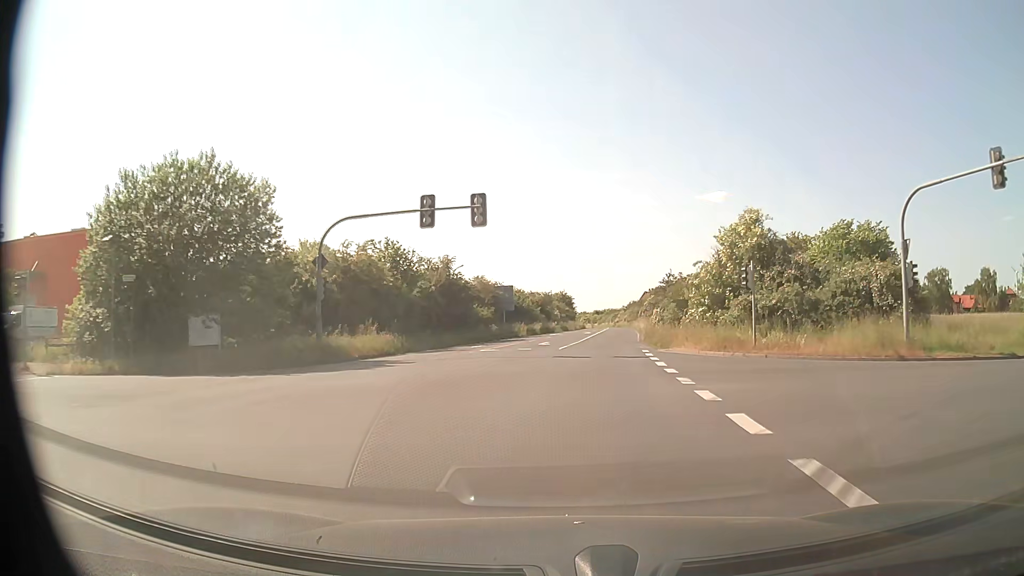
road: tertiary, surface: asphalt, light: Day
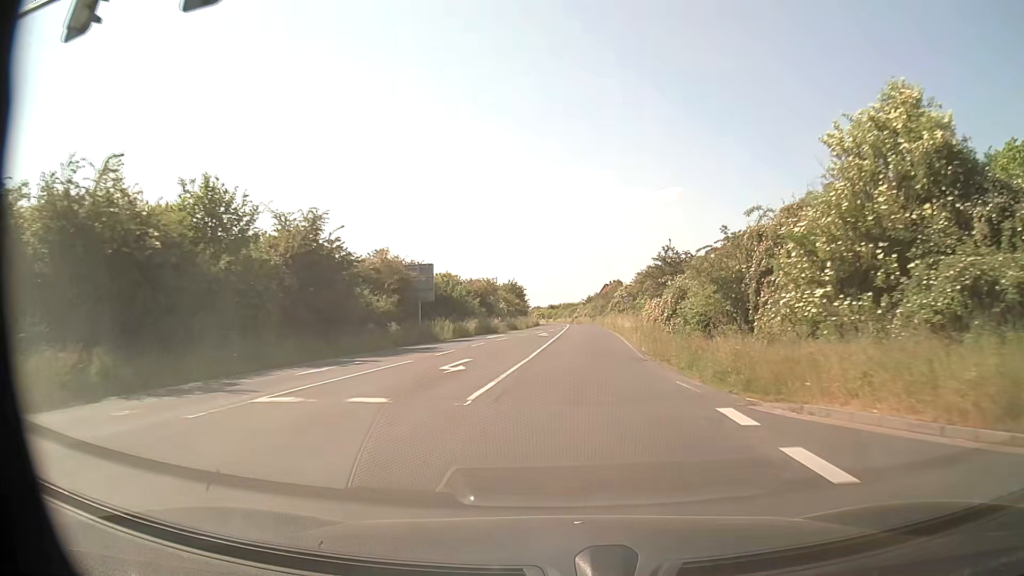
(+0.7, +20.3) m; +4°
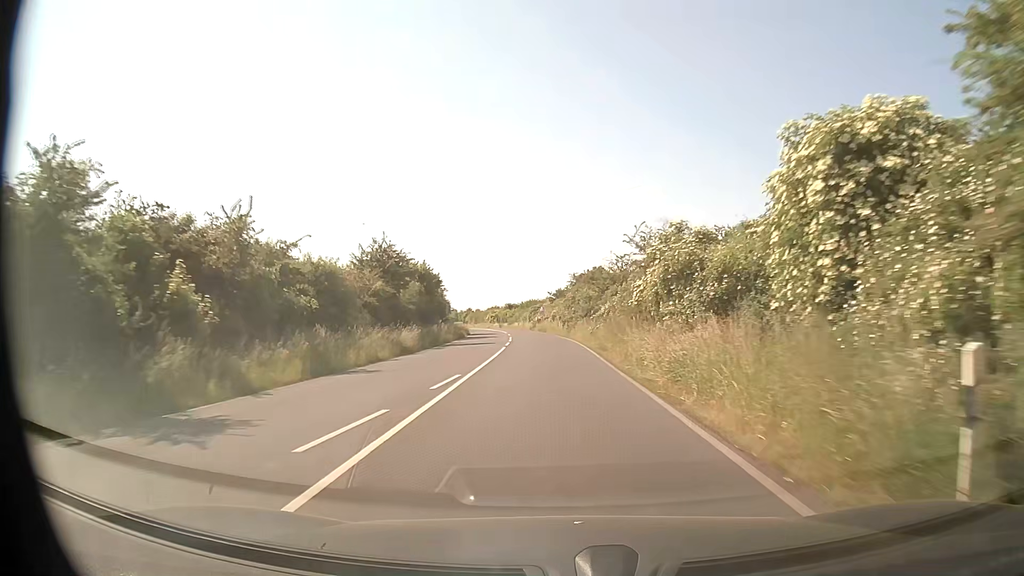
(+2.4, +53.1) m; +3°
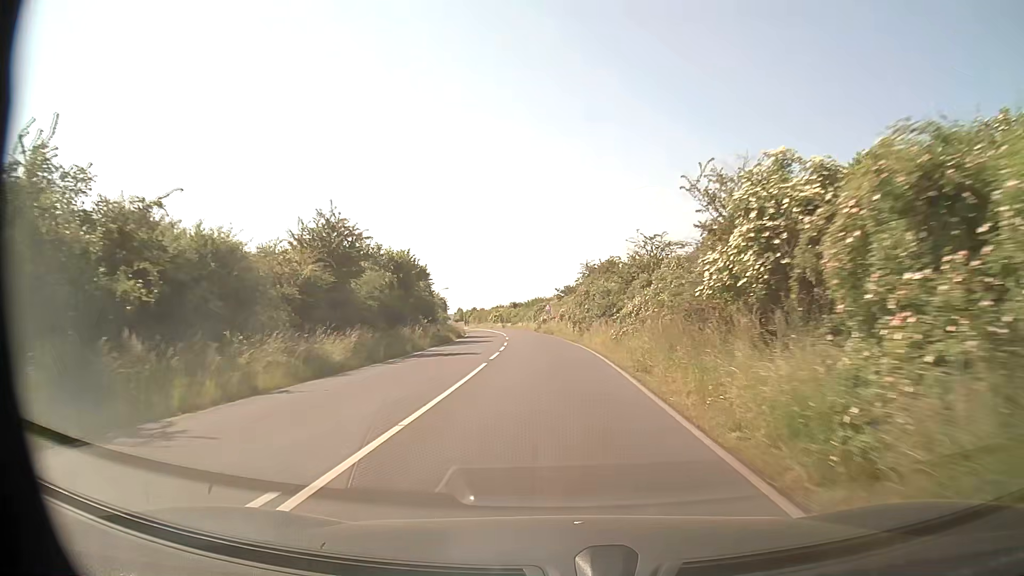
(0.0, +10.7) m; -1°
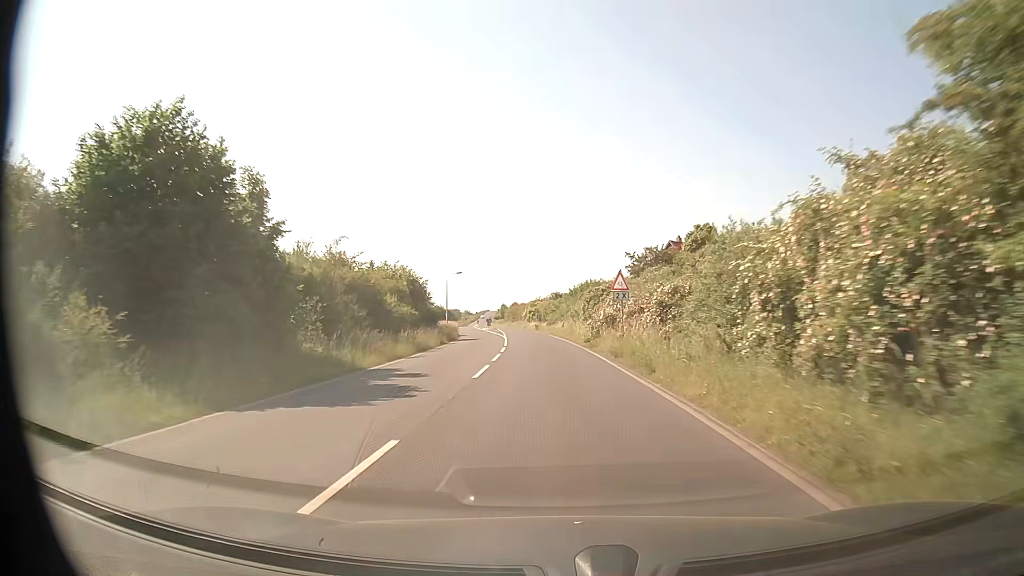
(-1.4, +42.6) m; -4°
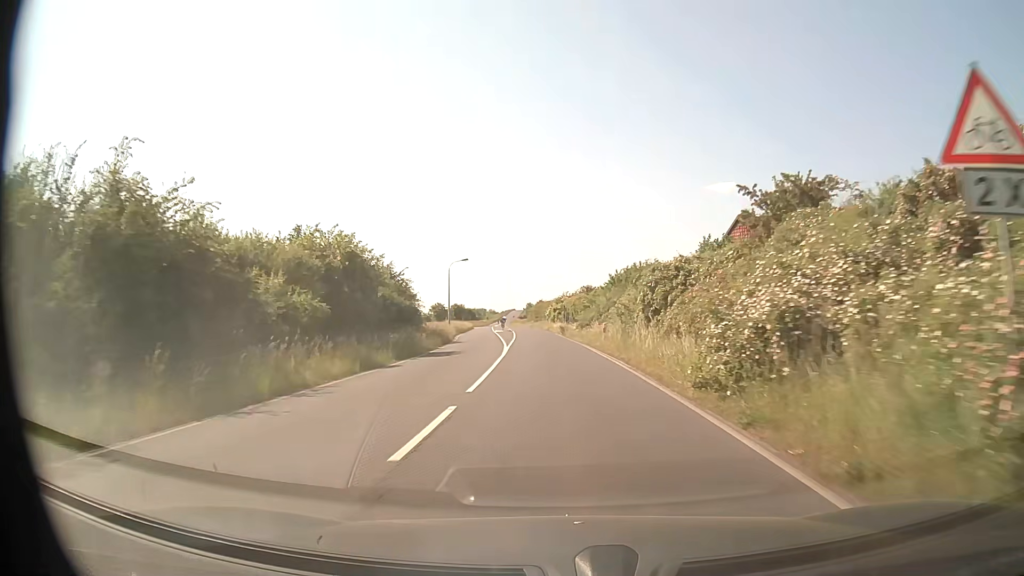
(-0.5, +21.2) m; -3°
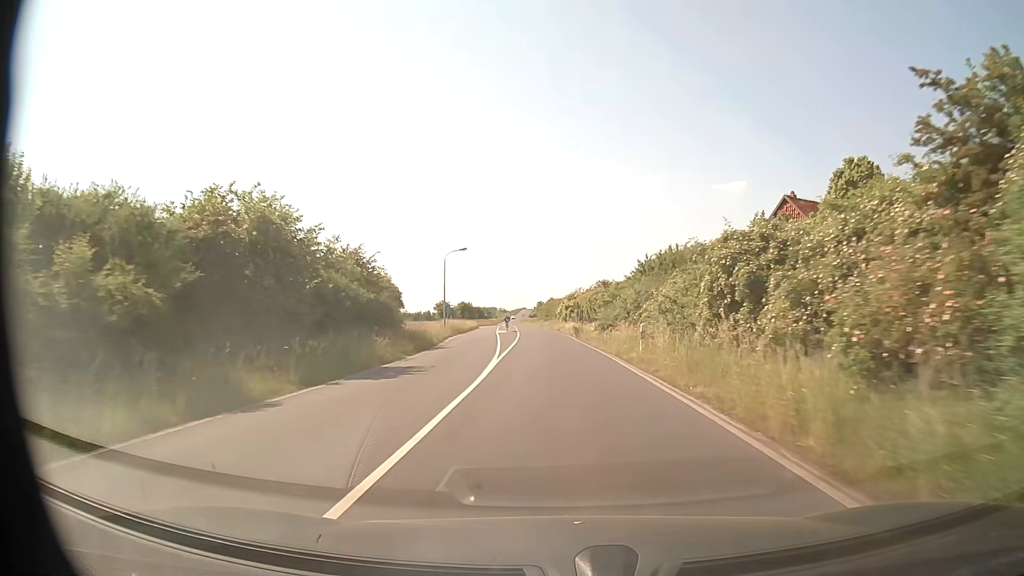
(-0.1, +10.6) m; -1°
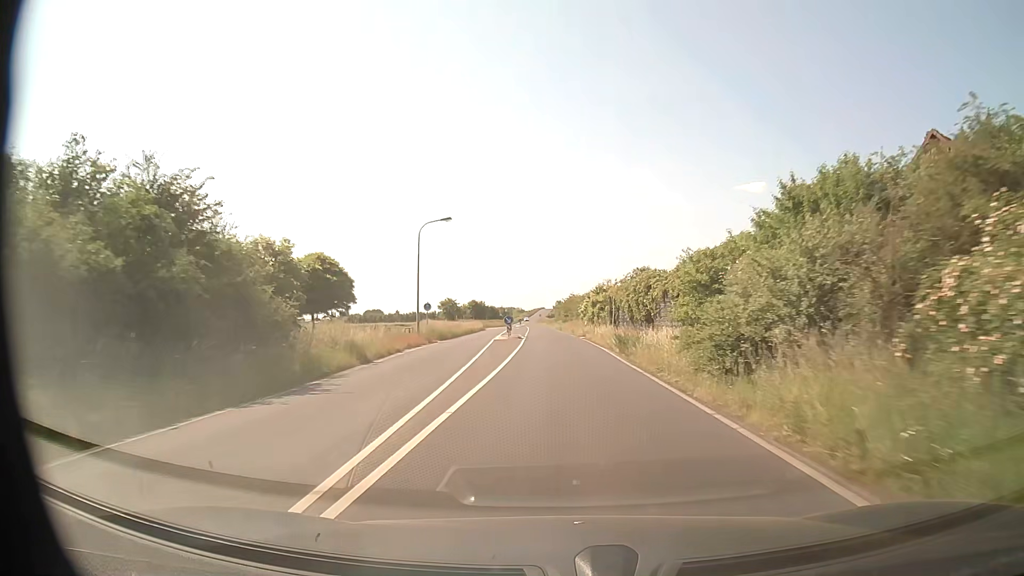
(-0.3, +21.2) m; -2°
(0, +10) (0, +20) (0, +30) (0, +40) (-1, +50) (-1, +60) (-1, +70) (-2, +80) (-2, +90) (-3, +100) m
